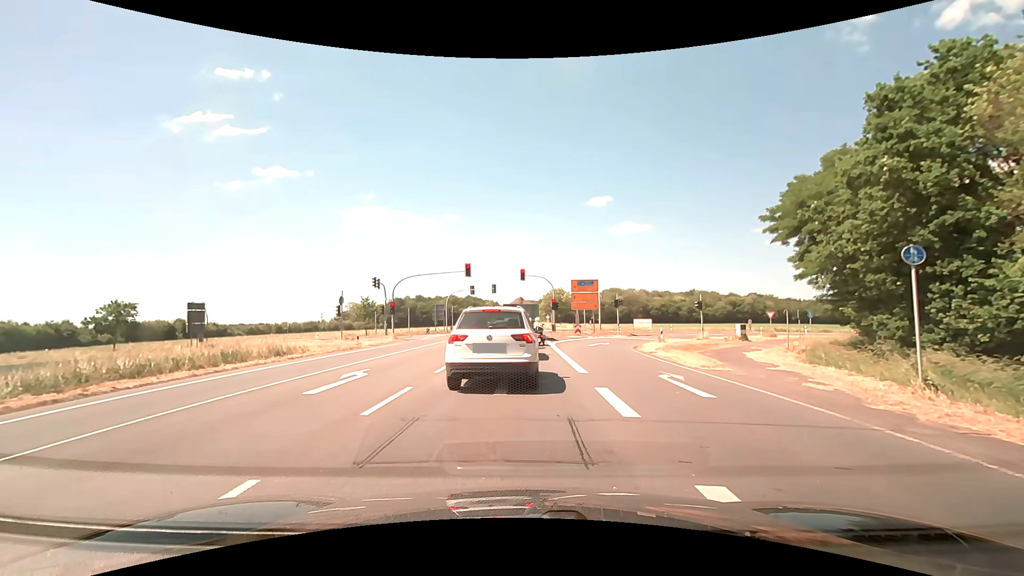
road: primary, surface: asphalt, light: Day
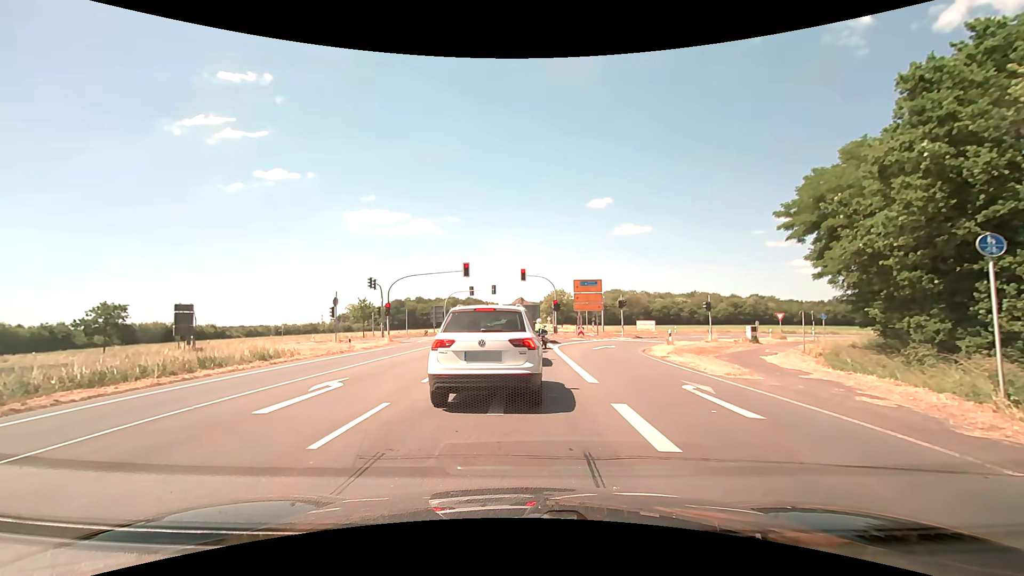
(0.0, +1.8) m; 0°
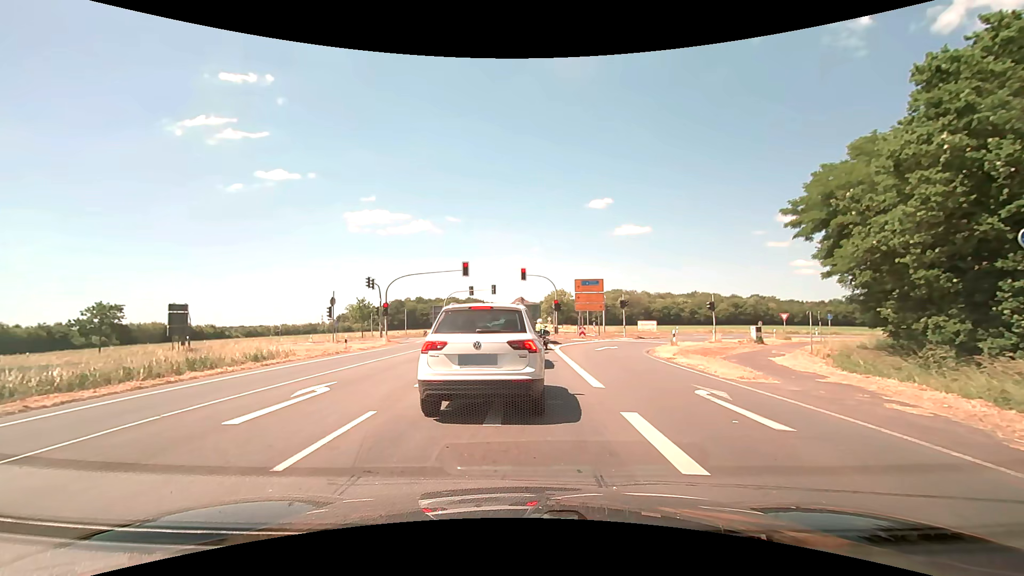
(0.0, +0.8) m; 0°
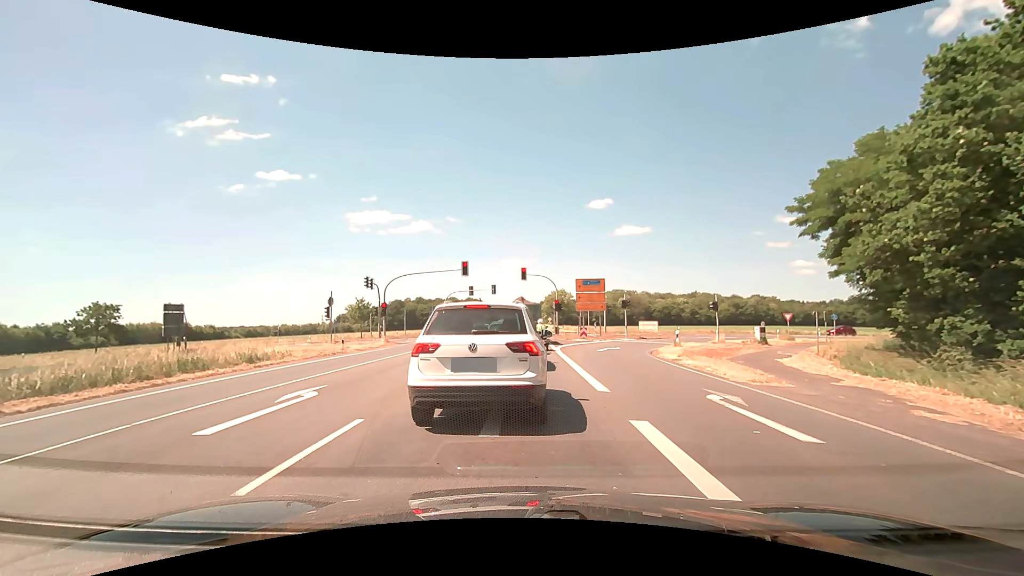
(0.0, +0.6) m; 0°
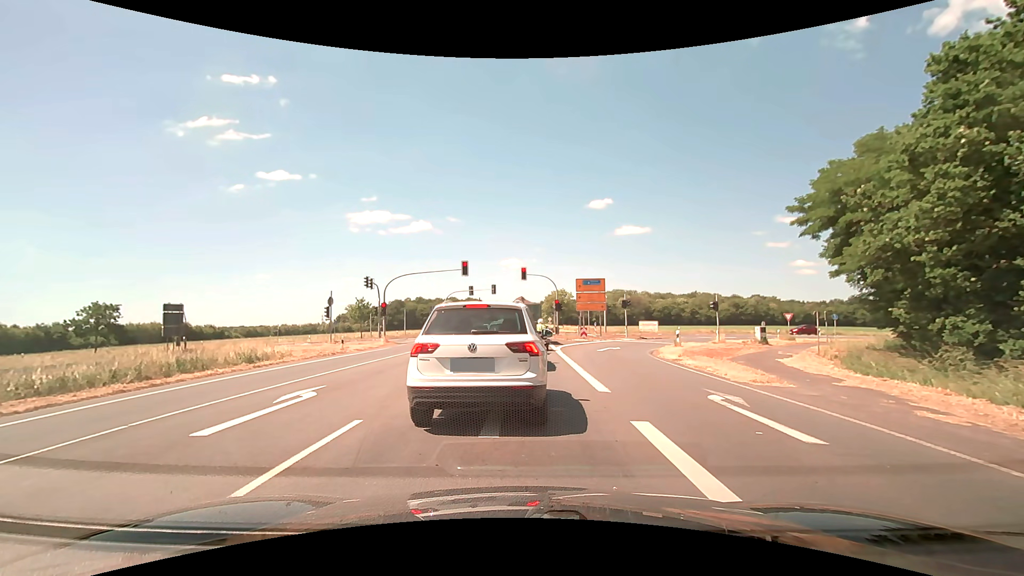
(0.0, +0.1) m; 0°
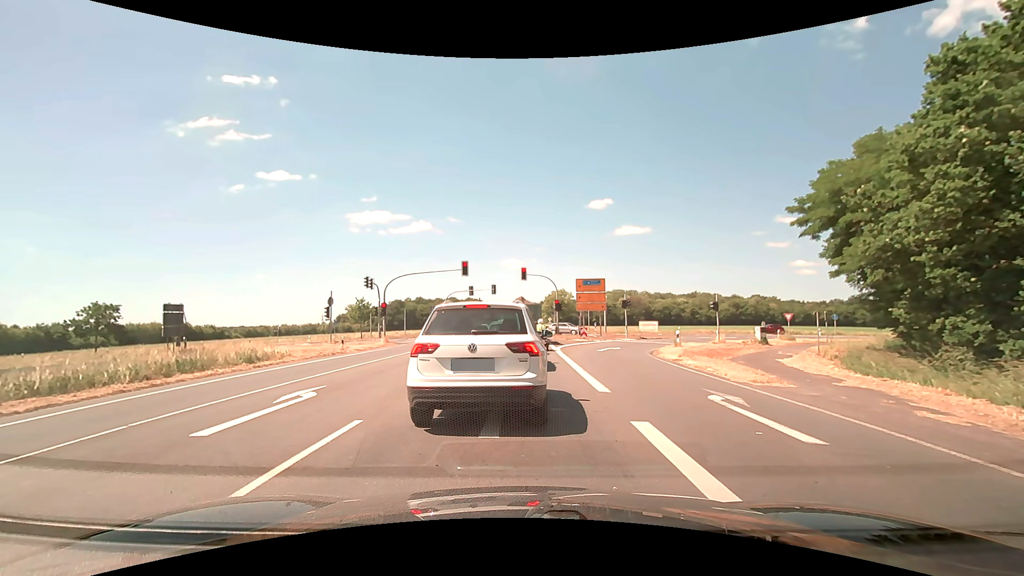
(0.0, 0.0) m; 0°
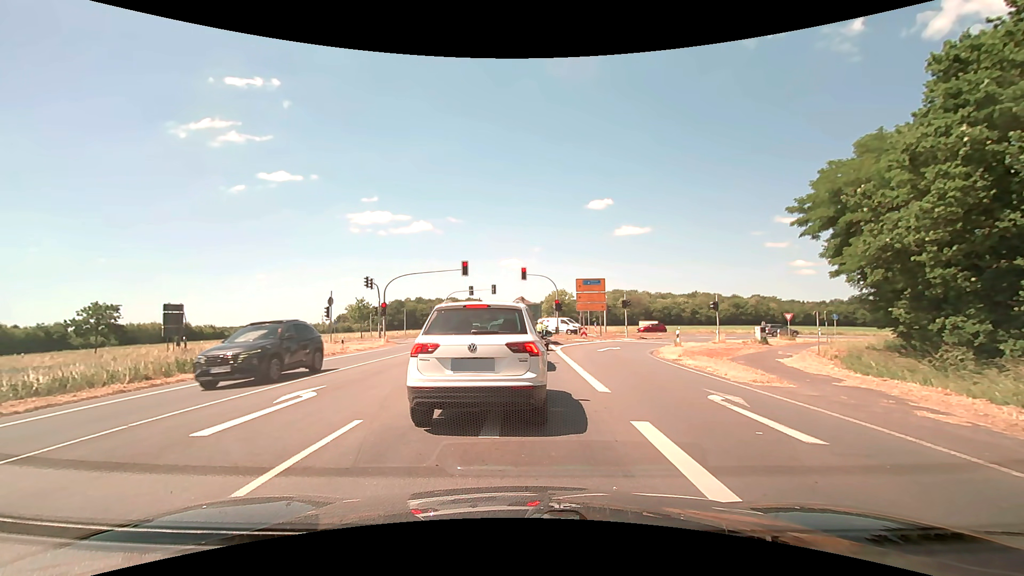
(0.0, 0.0) m; 0°
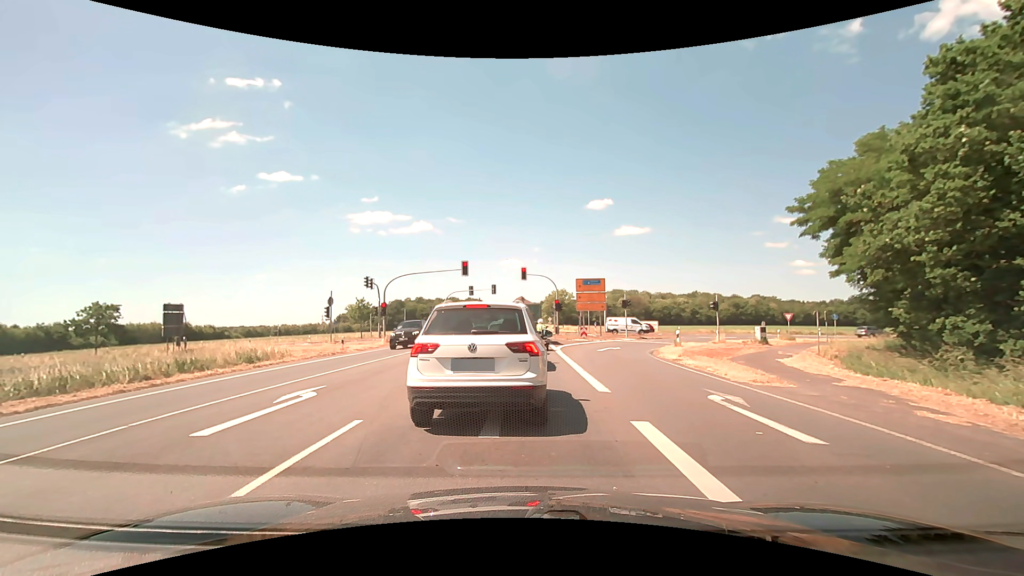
(0.0, 0.0) m; 0°
(0, +10) (-1, +20) (-1, +30) (-1, +40) (-1, +50) (-2, +60) (-2, +70) (-2, +80) (-2, +90) (-2, +100) m
